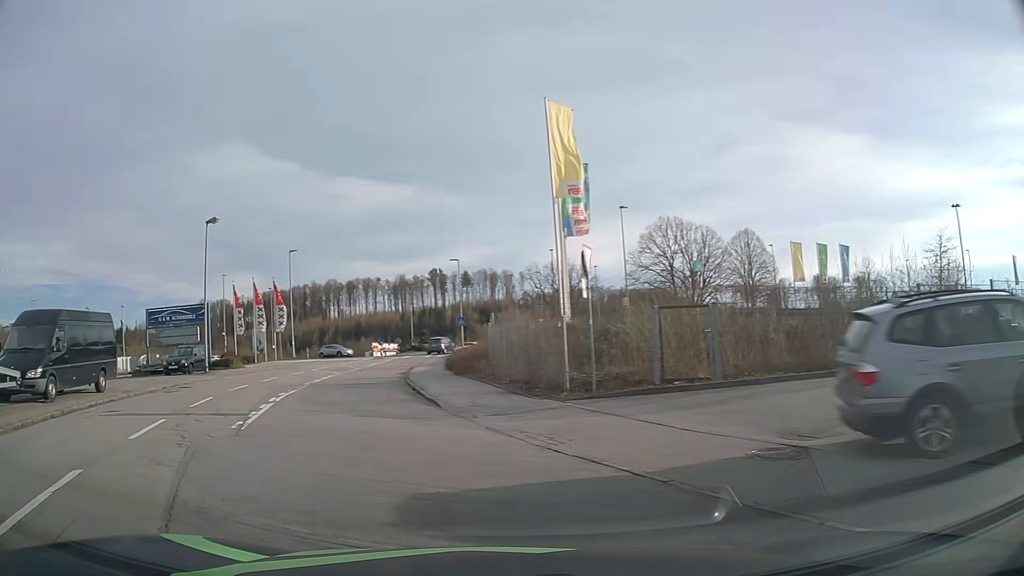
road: residential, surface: asphalt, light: Day
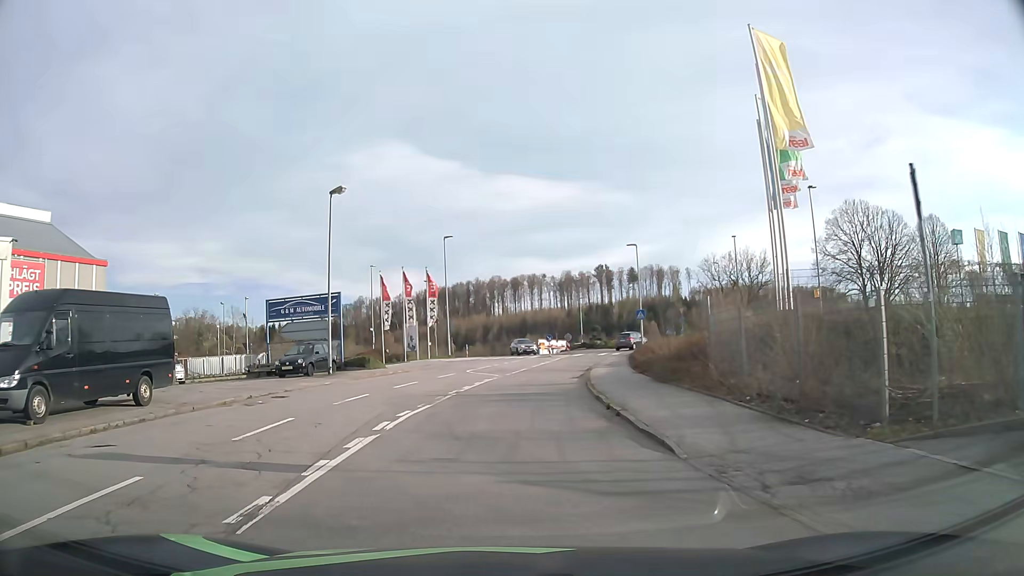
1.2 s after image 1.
(-1.1, +7.1) m; -13°
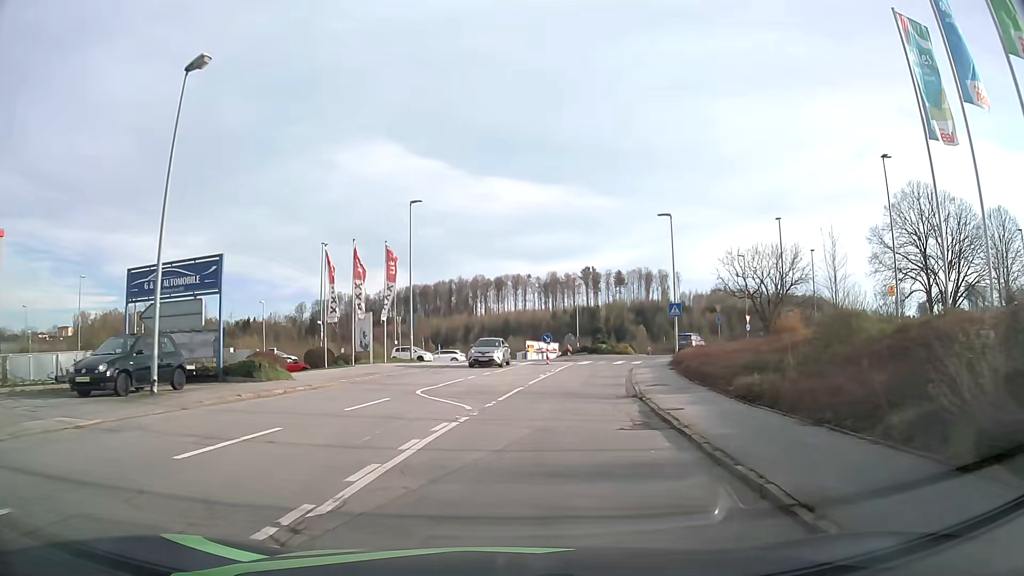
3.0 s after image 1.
(-0.1, +14.7) m; +1°
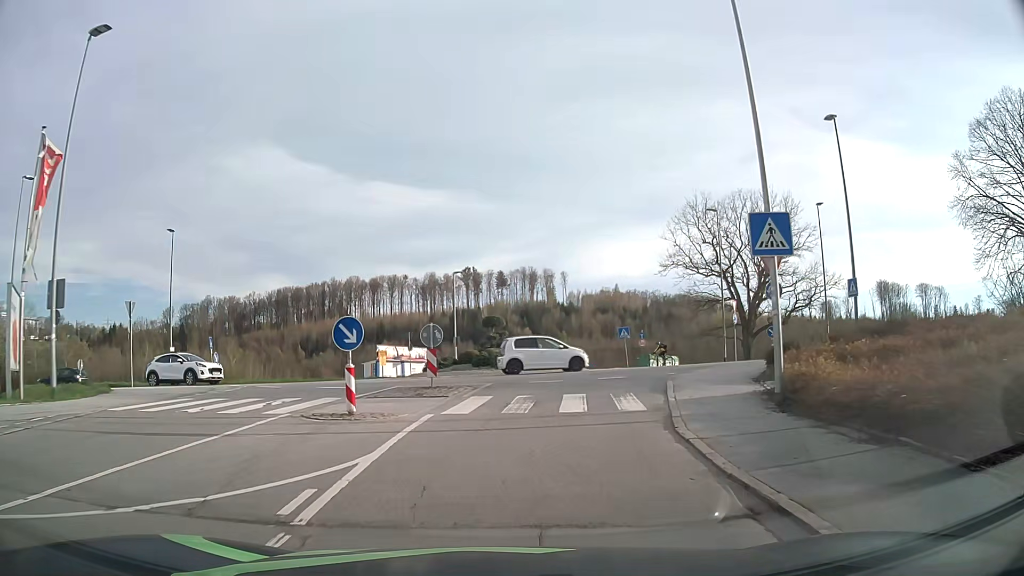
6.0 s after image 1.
(+2.7, +26.1) m; +10°
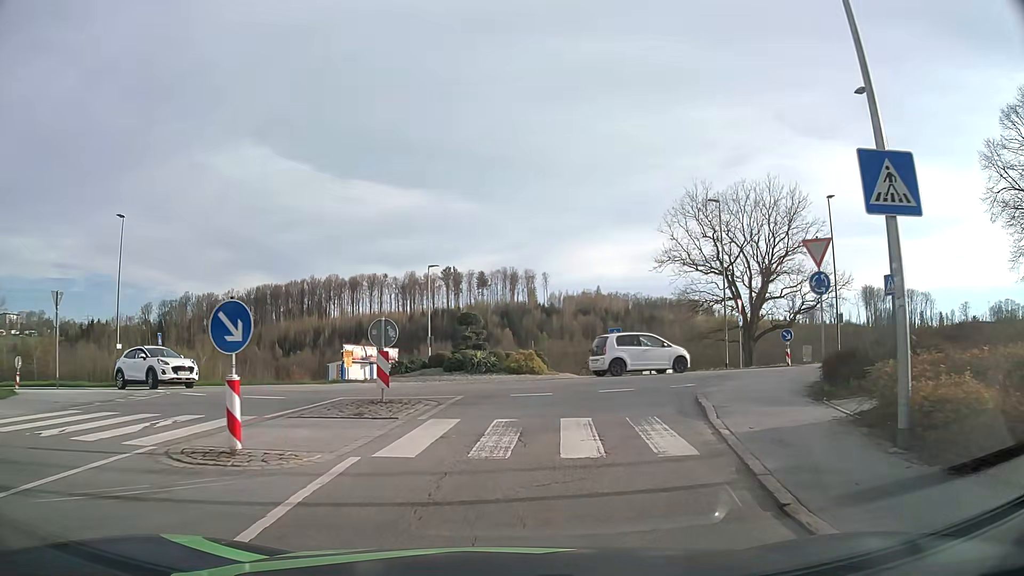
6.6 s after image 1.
(0.0, +4.3) m; +1°
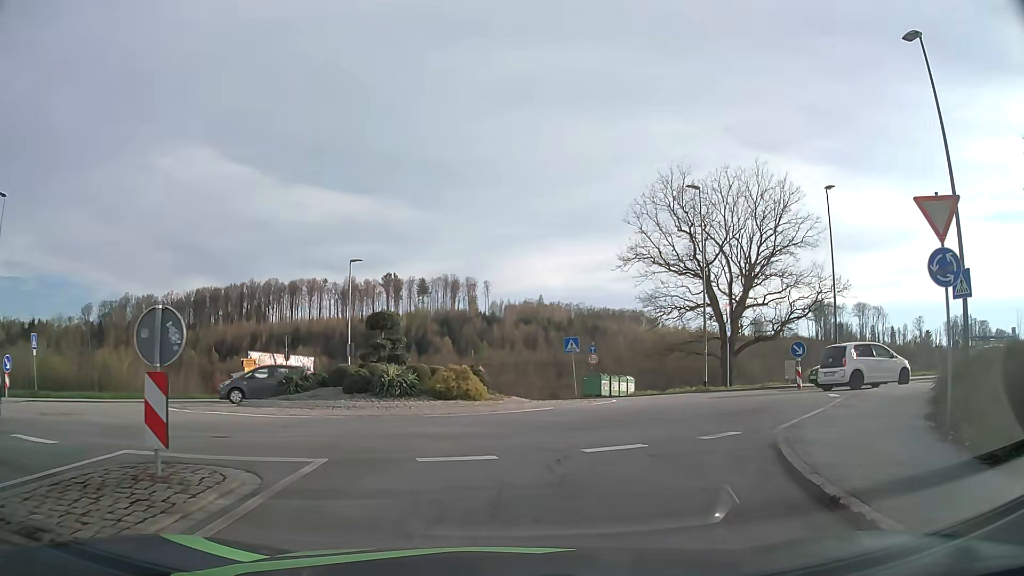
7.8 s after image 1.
(+0.4, +7.1) m; +5°
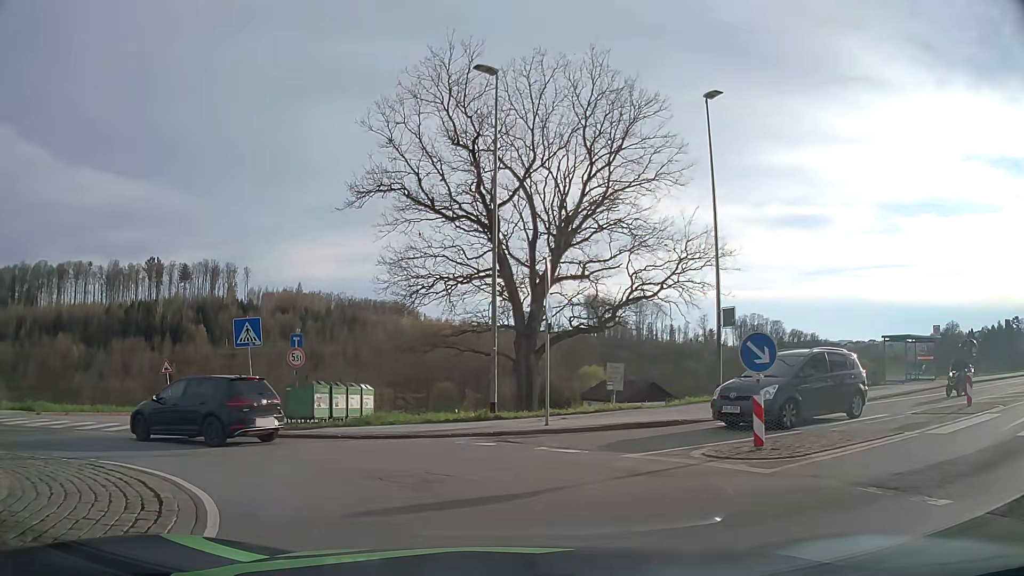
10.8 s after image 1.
(+3.3, +14.9) m; +21°
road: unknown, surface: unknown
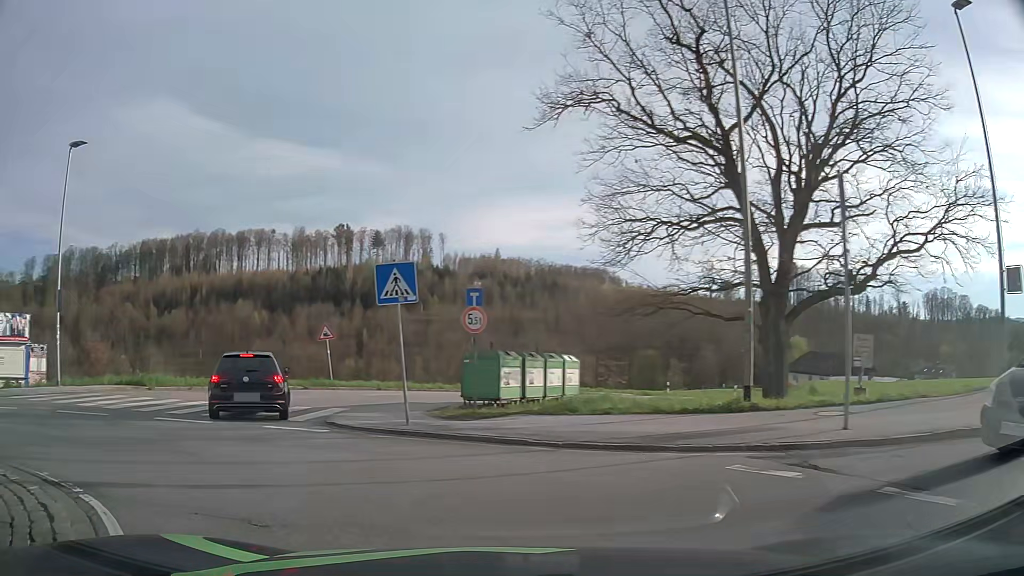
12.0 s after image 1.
(-0.7, +5.4) m; -17°
(-5, +8) (-14, +8) (-23, +3) (-33, 0) (-42, -2) (-52, -4) (-62, -6) (-72, -8) (-82, -9) (-92, -11) m
